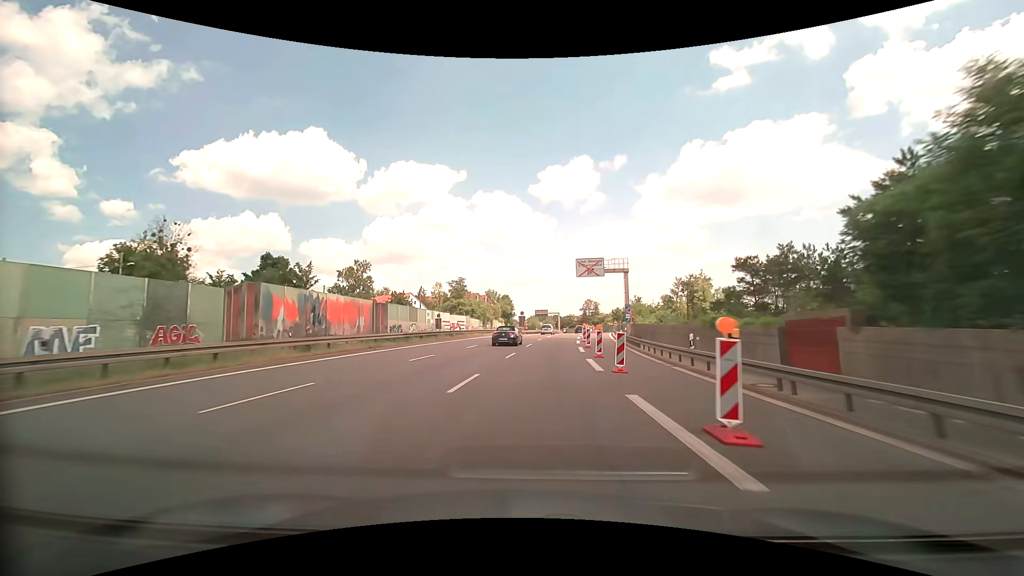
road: trunk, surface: asphalt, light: Day
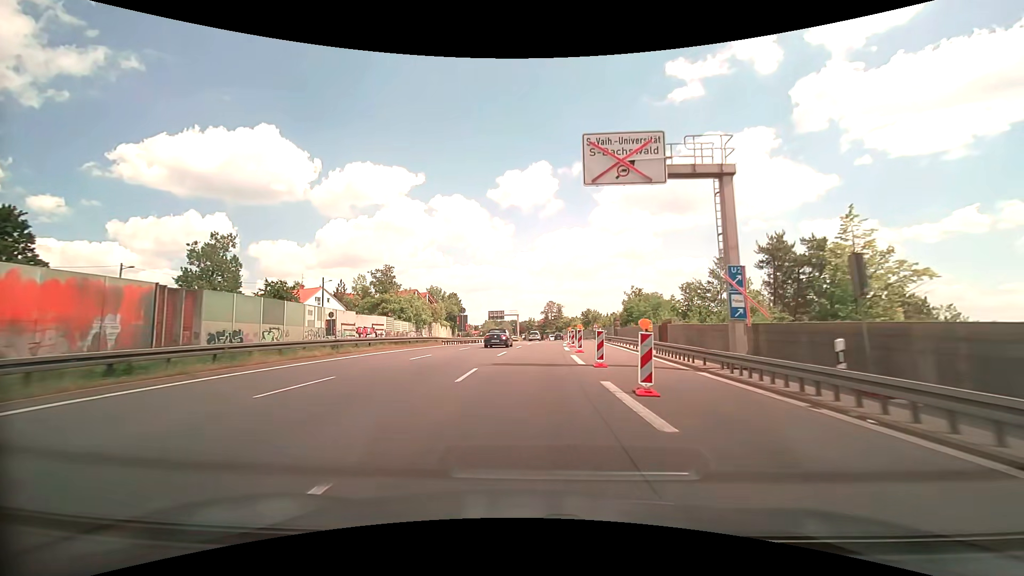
(+1.7, +33.9) m; +5°
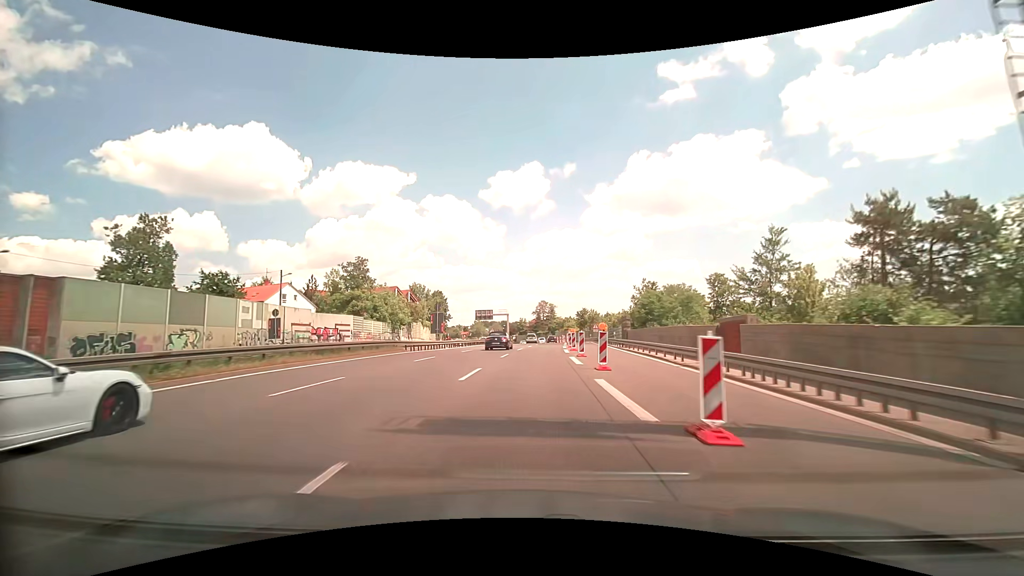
(+0.1, +11.2) m; +1°
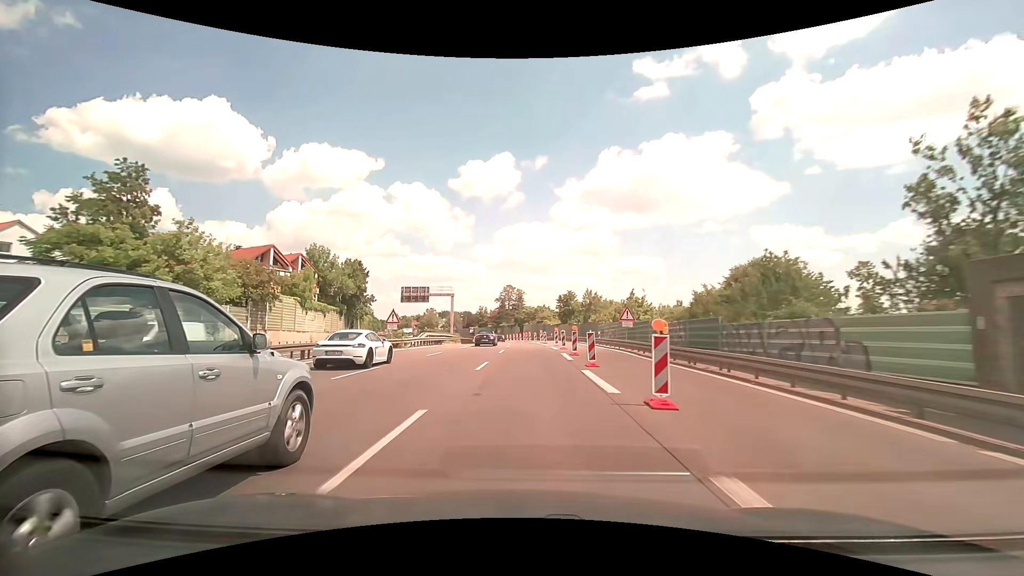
(+1.6, +44.9) m; +4°
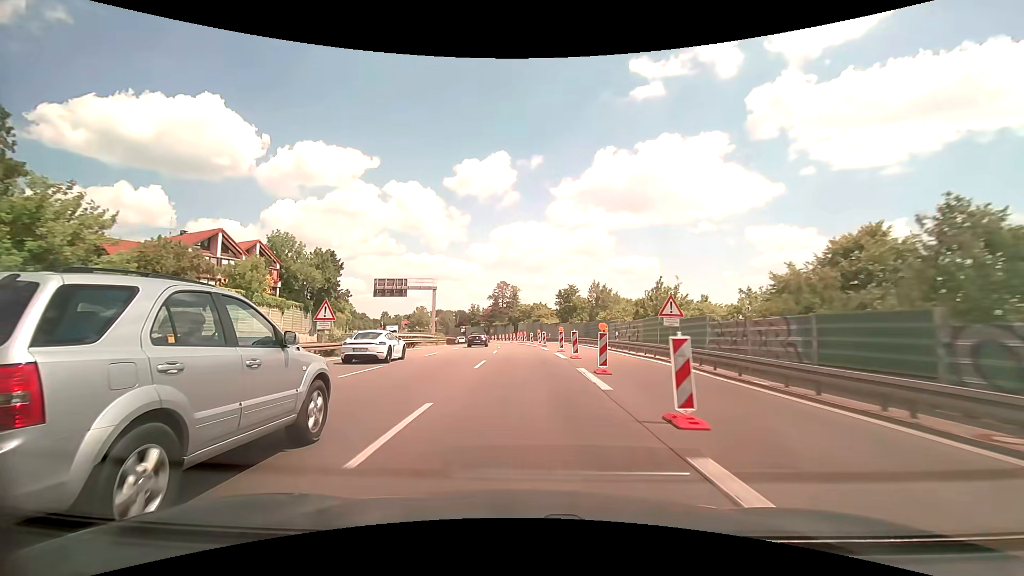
(+0.1, +11.4) m; +1°
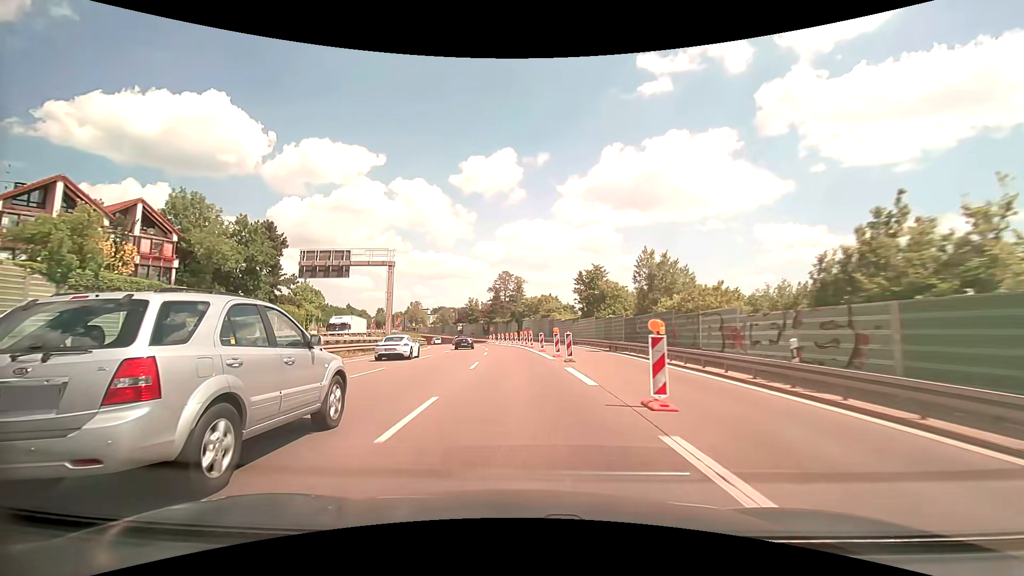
(0.0, +22.9) m; -1°
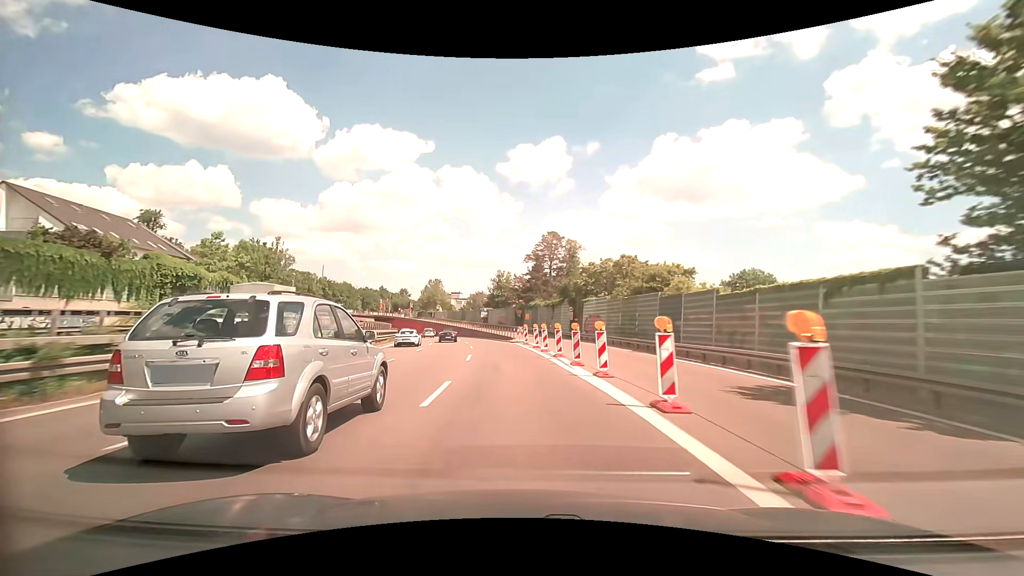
(-2.1, +46.1) m; -5°
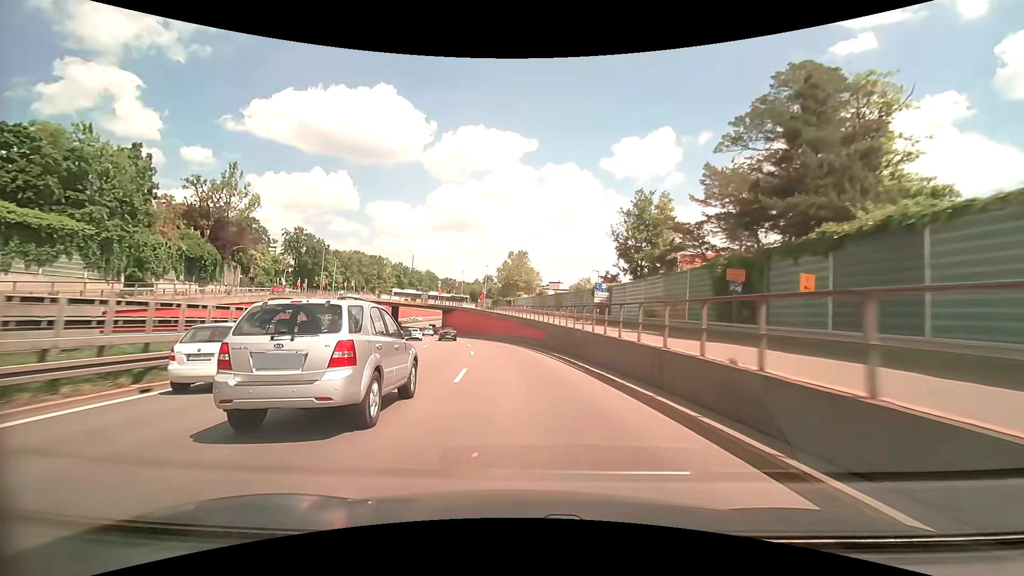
(-5.6, +56.9) m; -12°
(0, +10) (-1, +20) (-2, +30) (-3, +40) (-4, +50) (-6, +60) (-9, +69) (-12, +79) (-15, +88) (-17, +98) m
